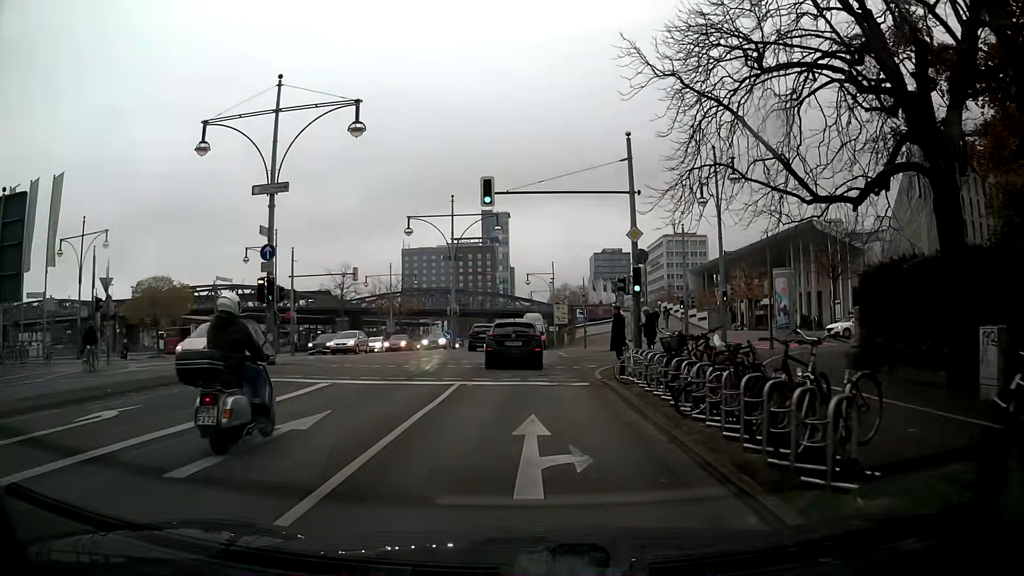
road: primary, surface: asphalt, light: Day
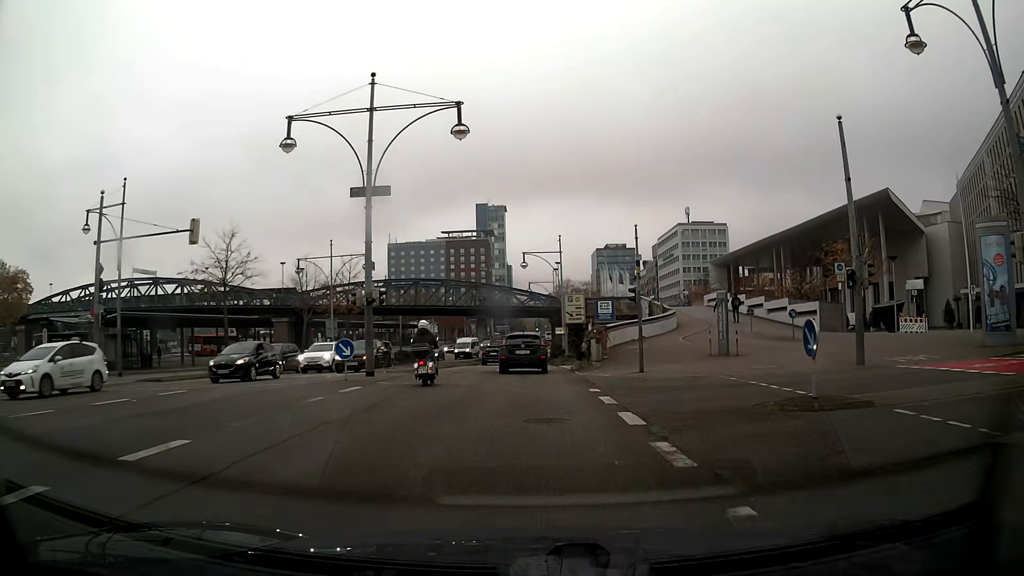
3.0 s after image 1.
(+0.1, +24.1) m; 0°
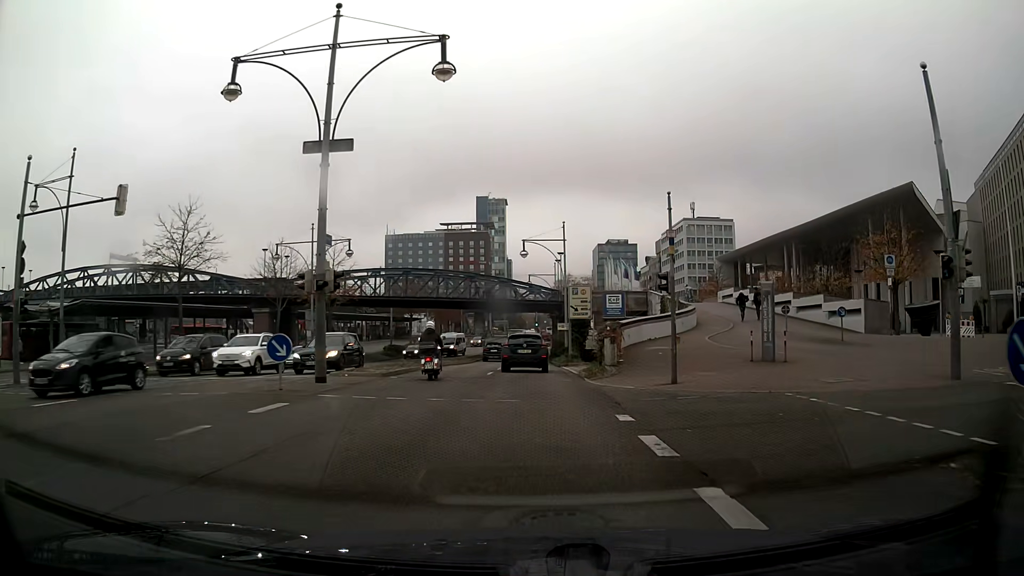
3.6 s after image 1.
(0.0, +5.3) m; 0°
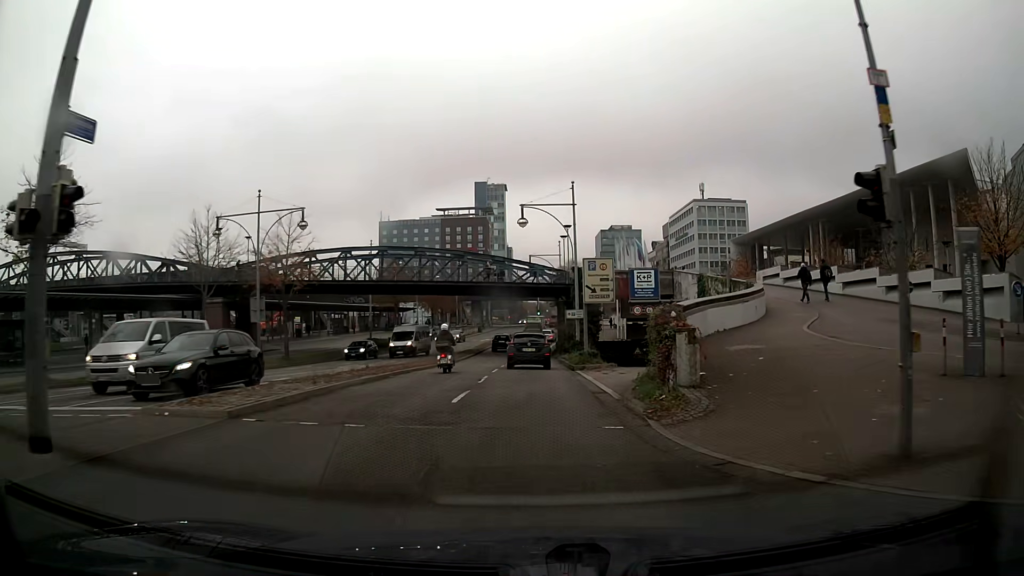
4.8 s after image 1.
(0.0, +11.0) m; 0°
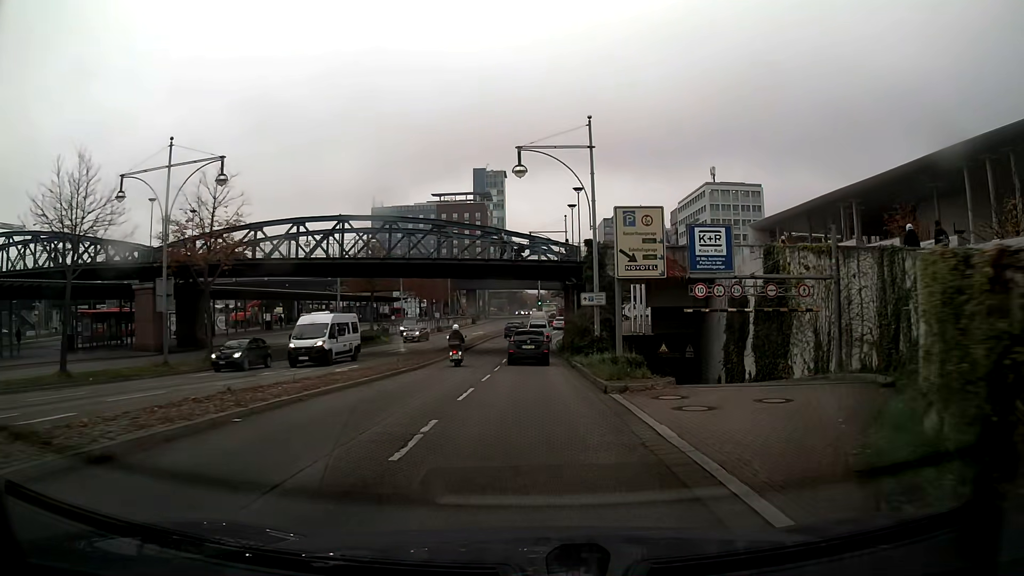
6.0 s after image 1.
(0.0, +11.6) m; 0°
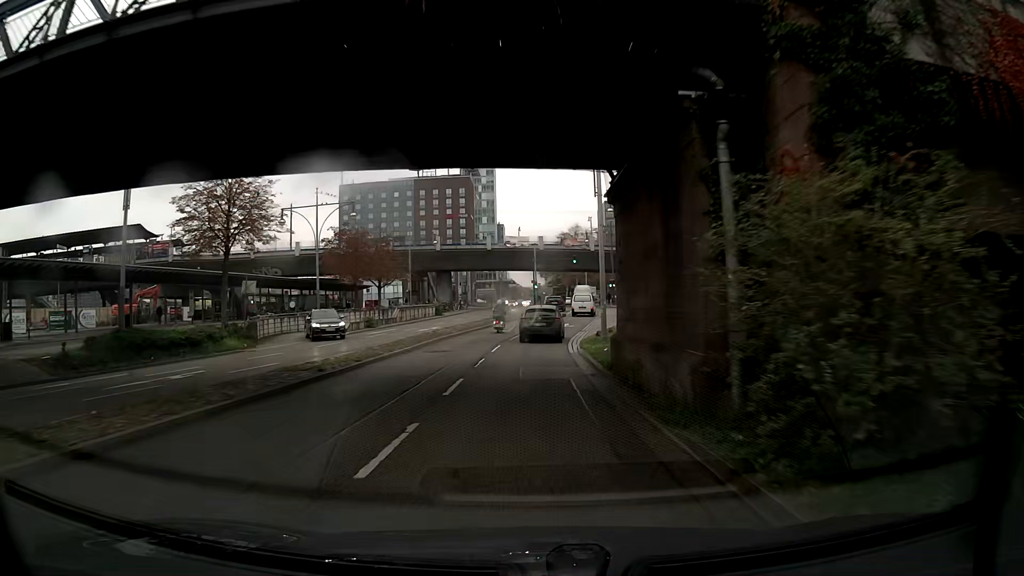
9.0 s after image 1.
(0.0, +31.6) m; -1°
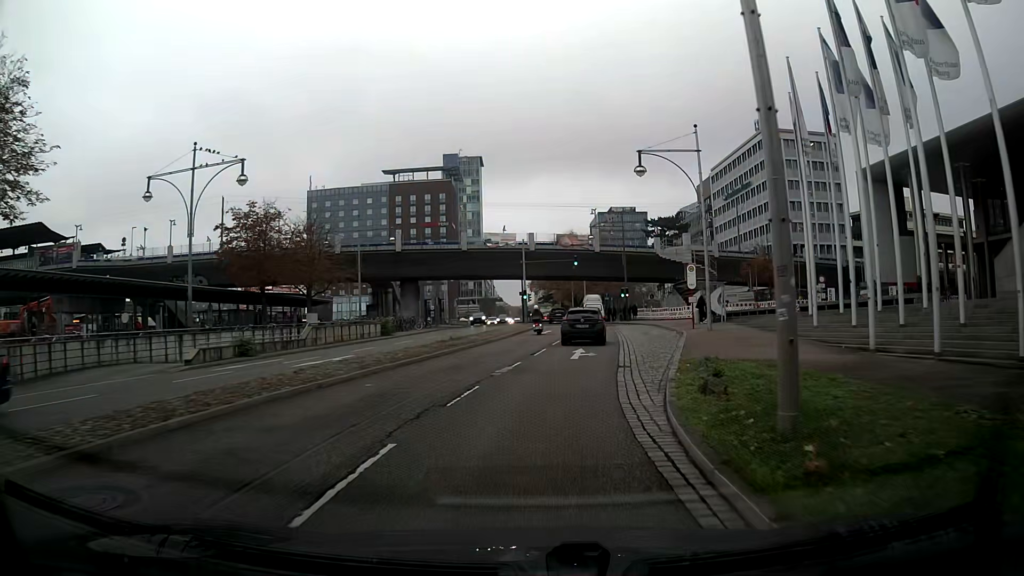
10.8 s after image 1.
(-0.1, +19.5) m; +2°
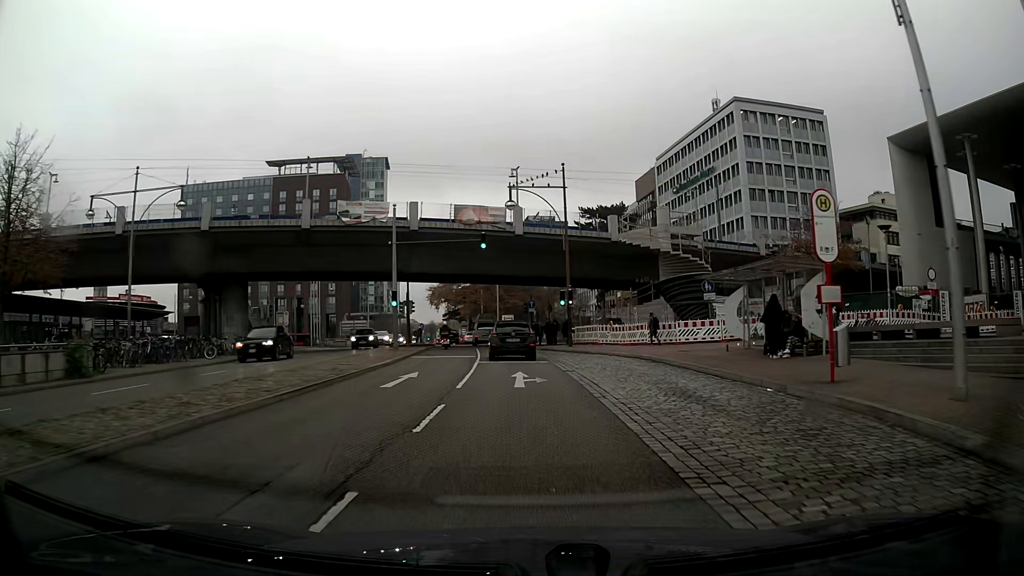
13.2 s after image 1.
(+2.1, +25.8) m; +8°
(0, +10) (0, +20) (-1, +30) (-2, +40) (-3, +50) (-4, +60) (-6, +70) (-7, +80) (-9, +89) (-10, +99) m
